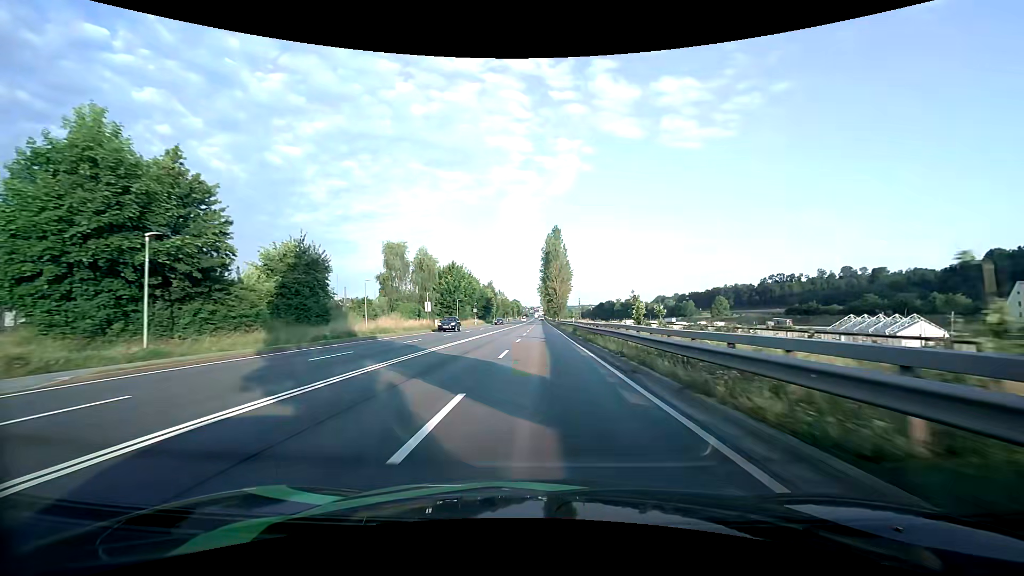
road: primary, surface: asphalt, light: Day
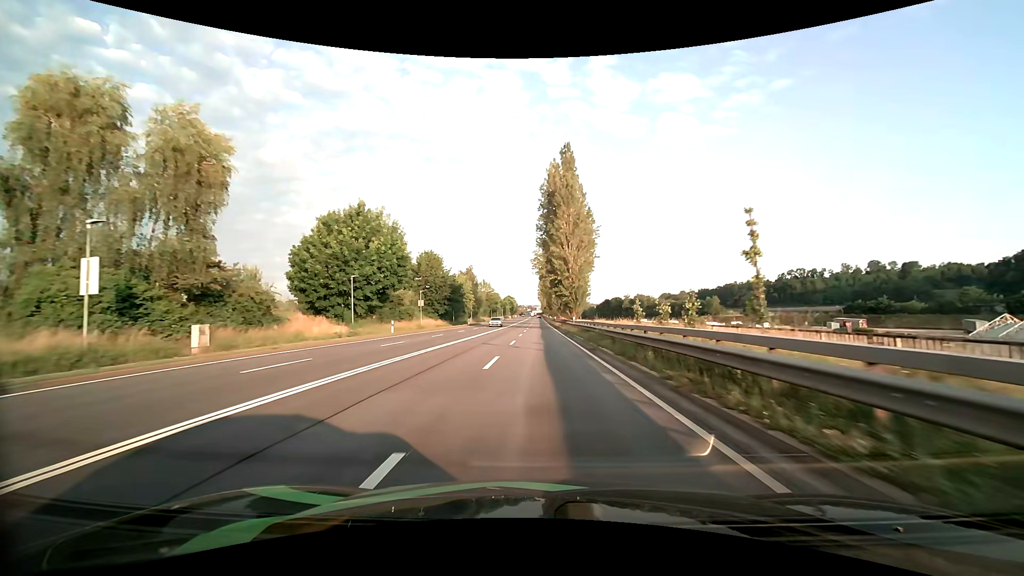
(+0.1, +51.8) m; 0°
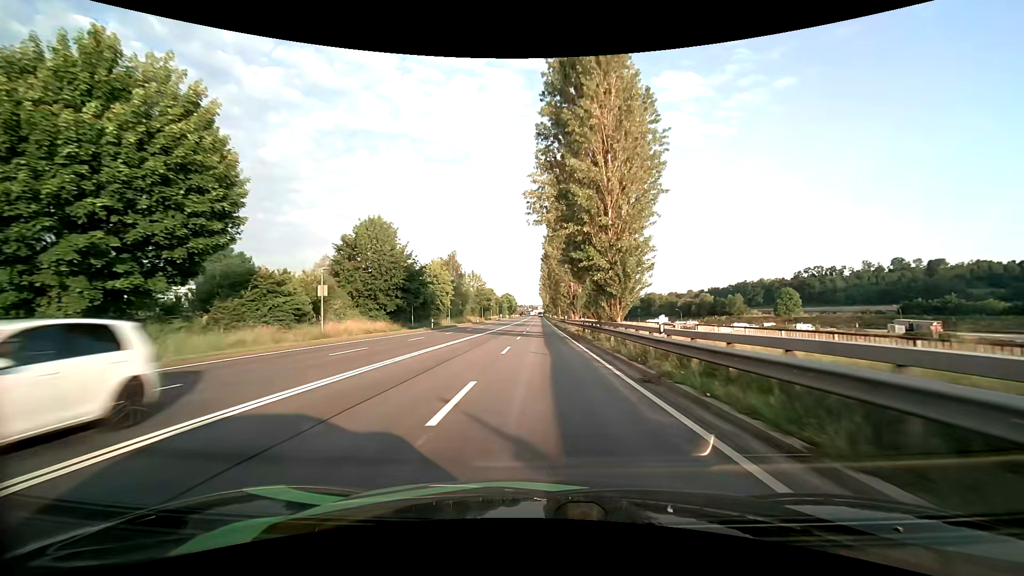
(-0.1, +30.5) m; 0°
(0, +10) (0, +20) (0, +30) (0, +40) (0, +50) (0, +60) (0, +70) (0, +80) (0, +90) (0, +100) m
